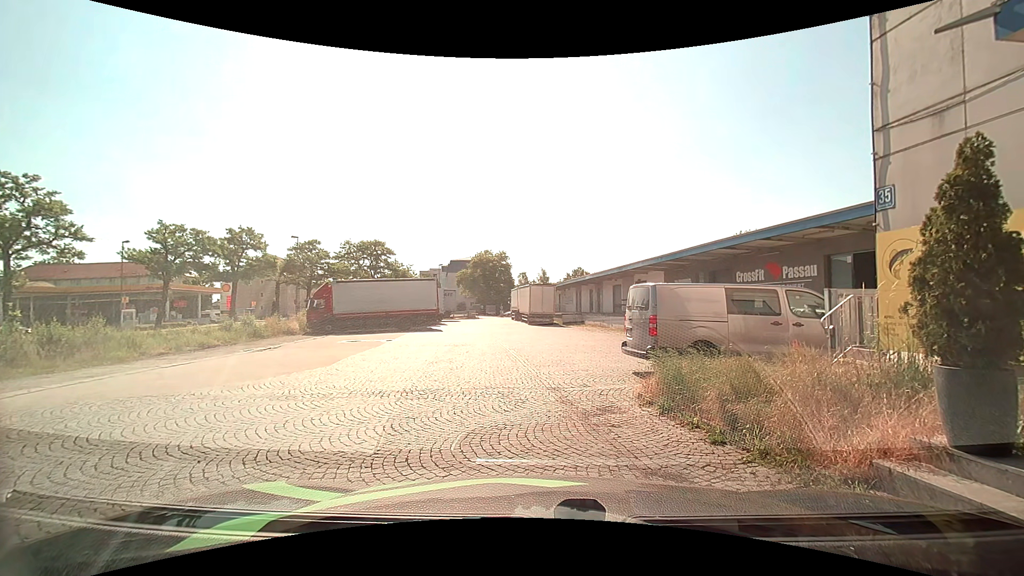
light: Day
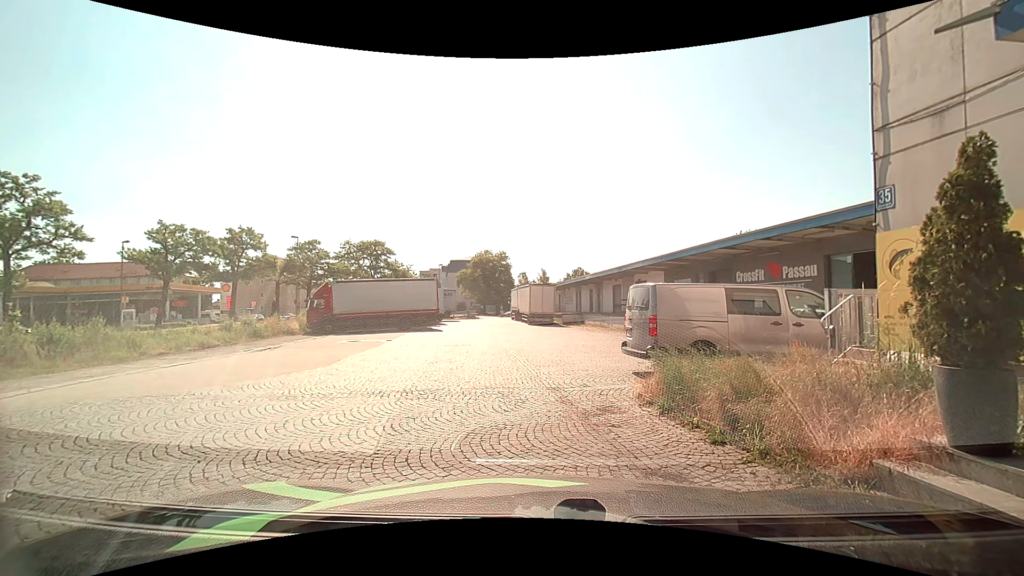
(0.0, 0.0) m; 0°
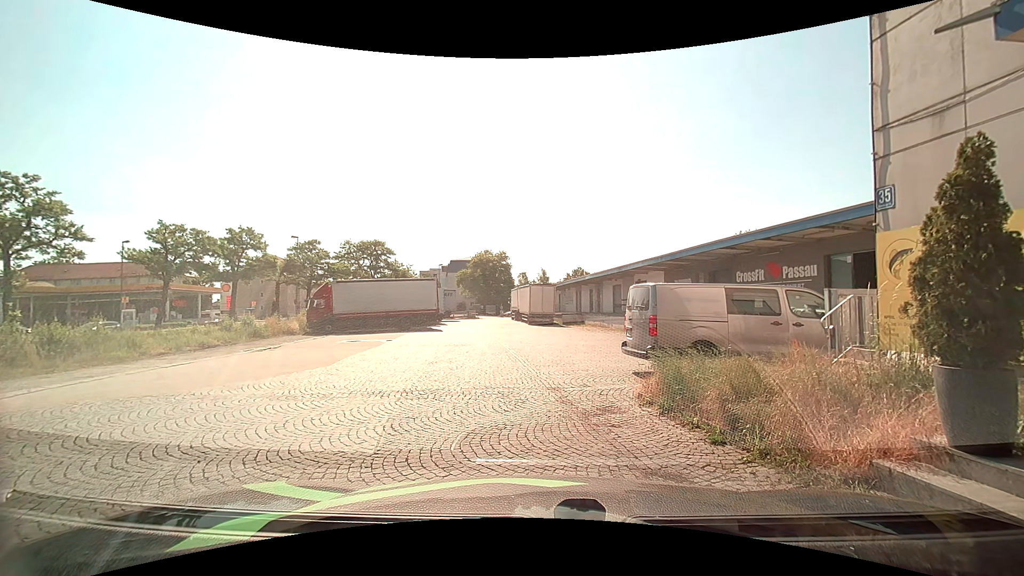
(0.0, 0.0) m; 0°
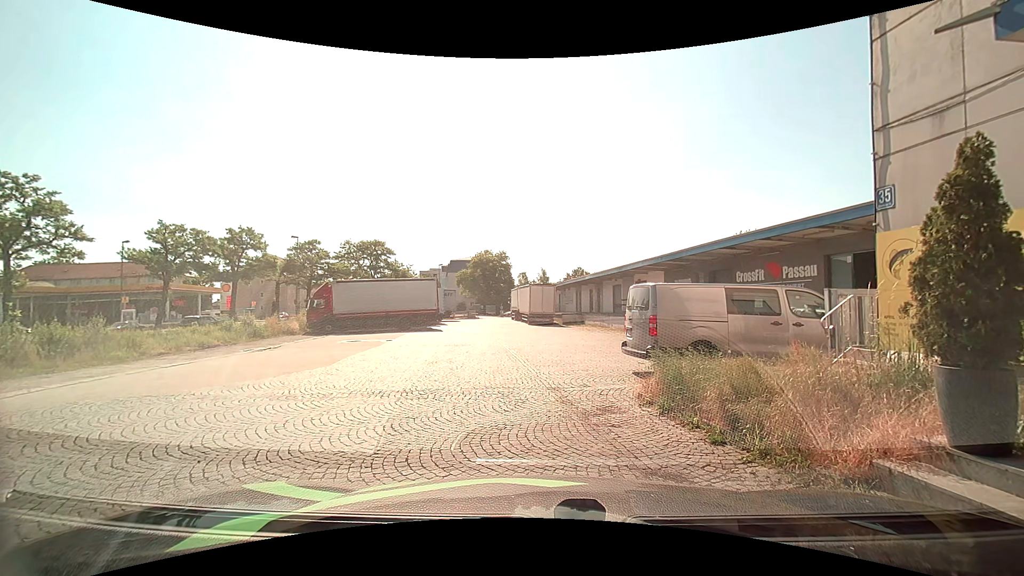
(0.0, 0.0) m; 0°
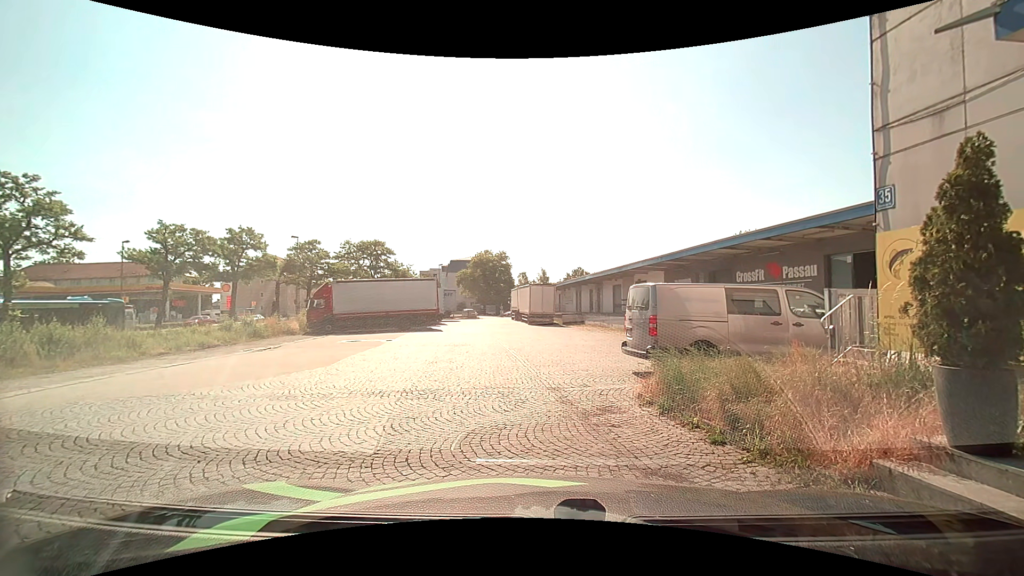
(0.0, 0.0) m; 0°
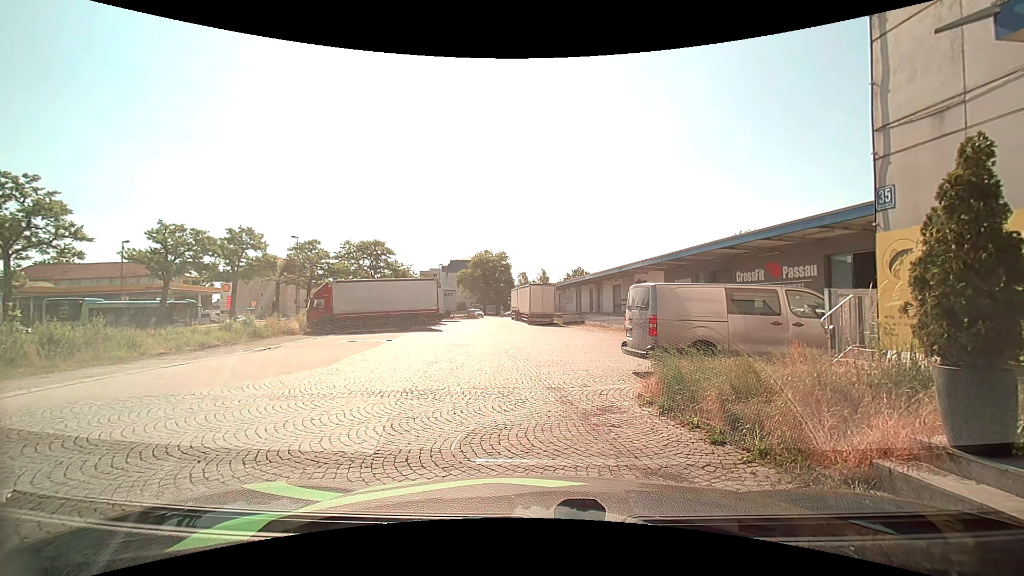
(0.0, 0.0) m; 0°
